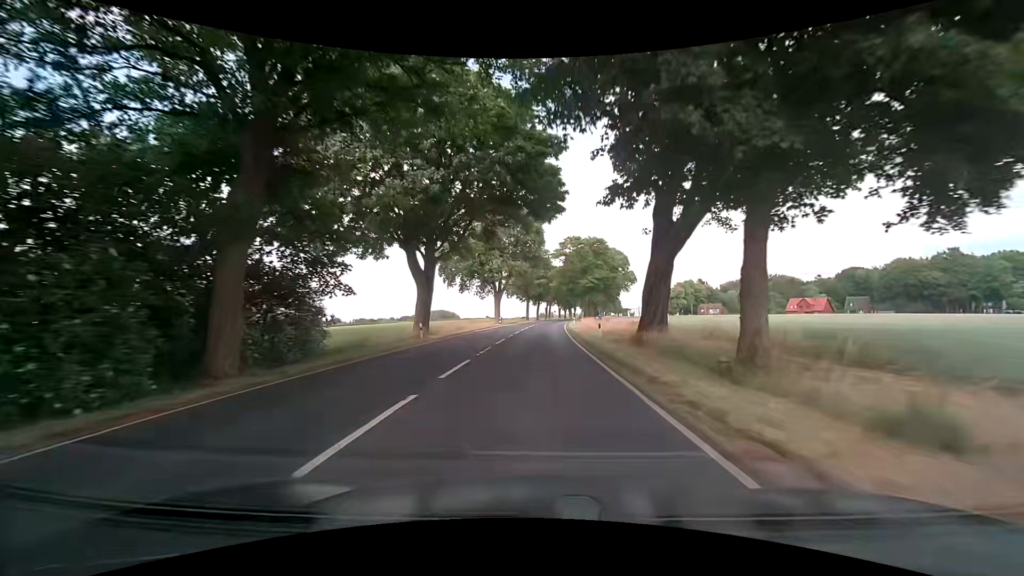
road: secondary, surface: asphalt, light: Day
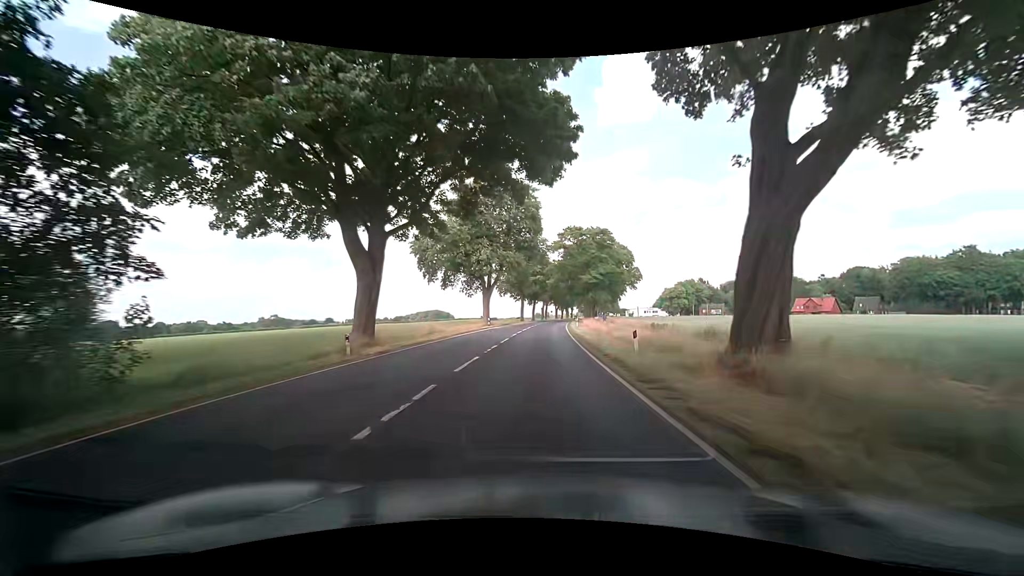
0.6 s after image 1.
(0.0, +10.7) m; 0°
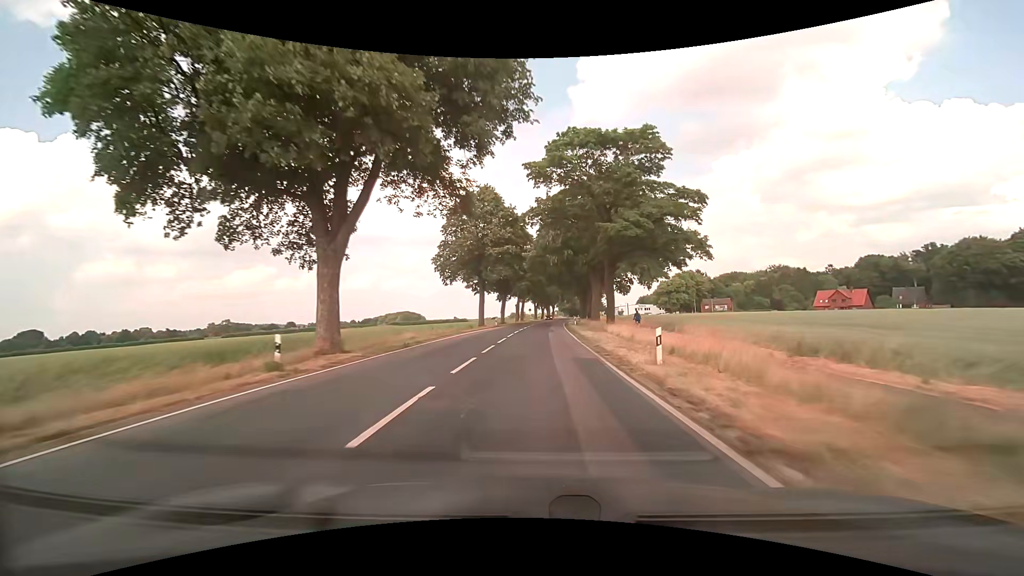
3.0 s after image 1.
(+1.2, +42.7) m; +3°
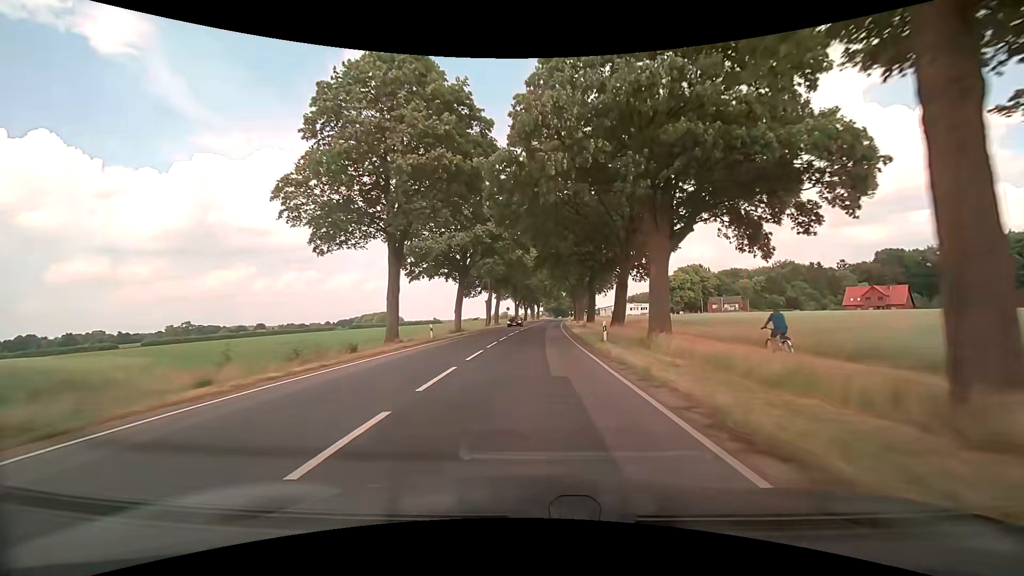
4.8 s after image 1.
(+0.5, +32.2) m; +2°
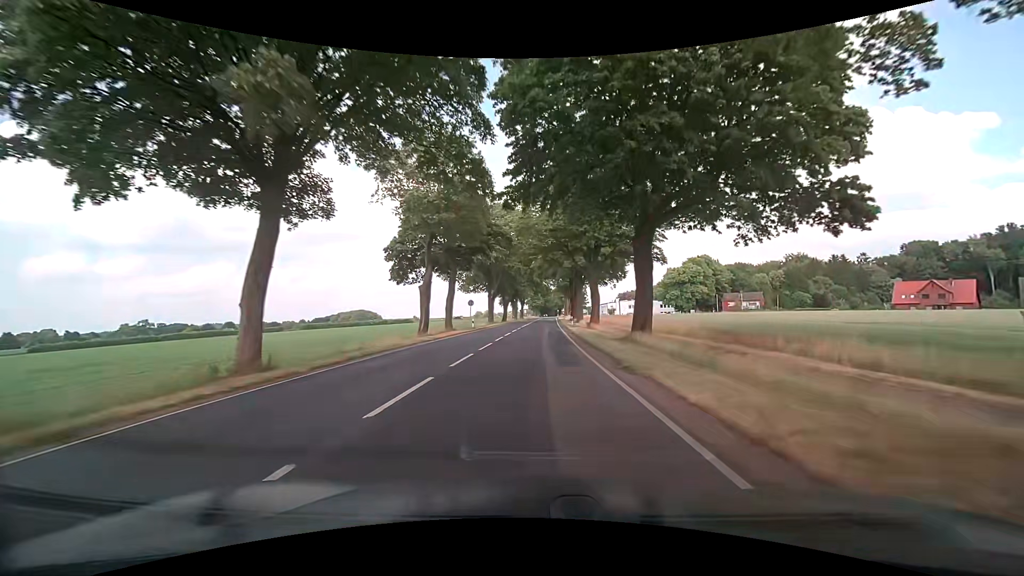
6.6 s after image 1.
(+0.7, +32.3) m; +1°
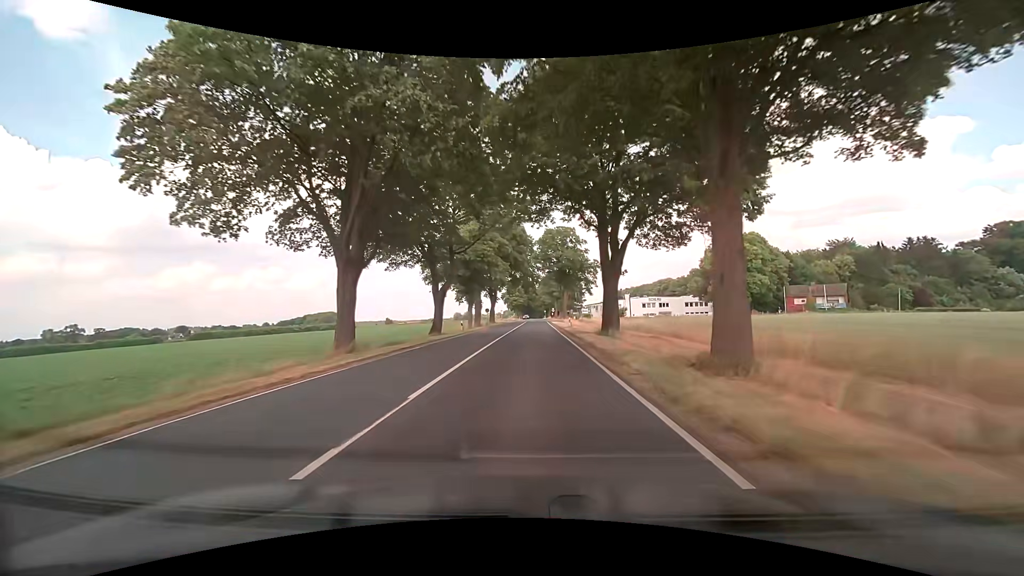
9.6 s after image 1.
(+1.5, +53.6) m; +3°
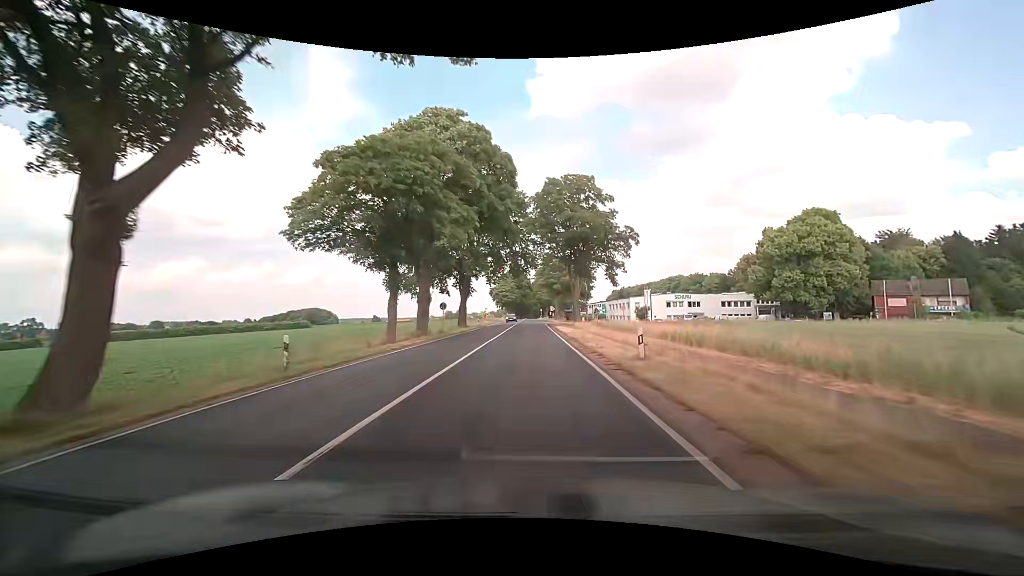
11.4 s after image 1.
(+0.2, +32.1) m; +1°
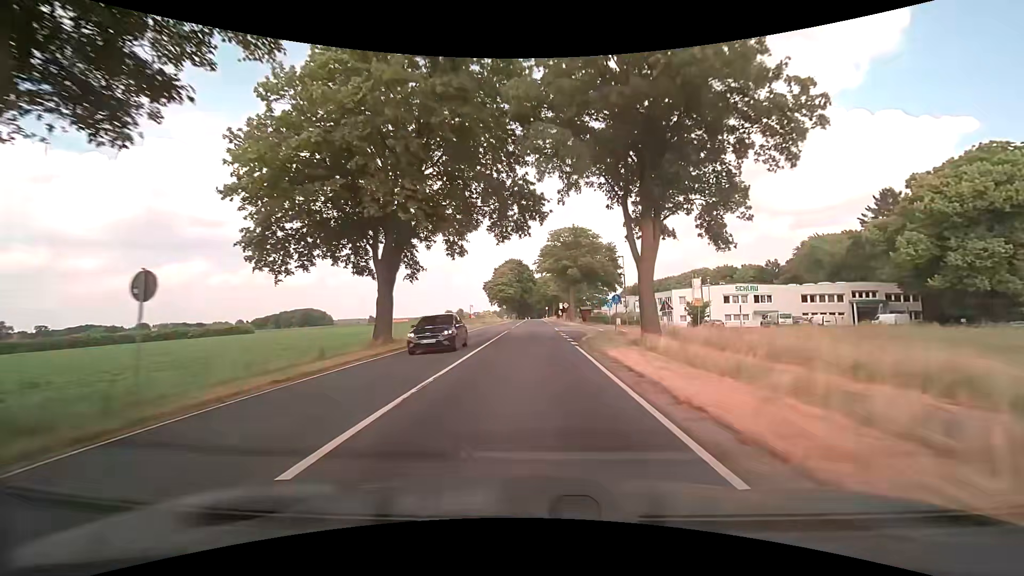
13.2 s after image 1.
(0.0, +32.1) m; 0°
(0, +10) (0, +20) (0, +30) (0, +40) (0, +50) (0, +60) (0, +70) (0, +80) (0, +90) (0, +100) m
